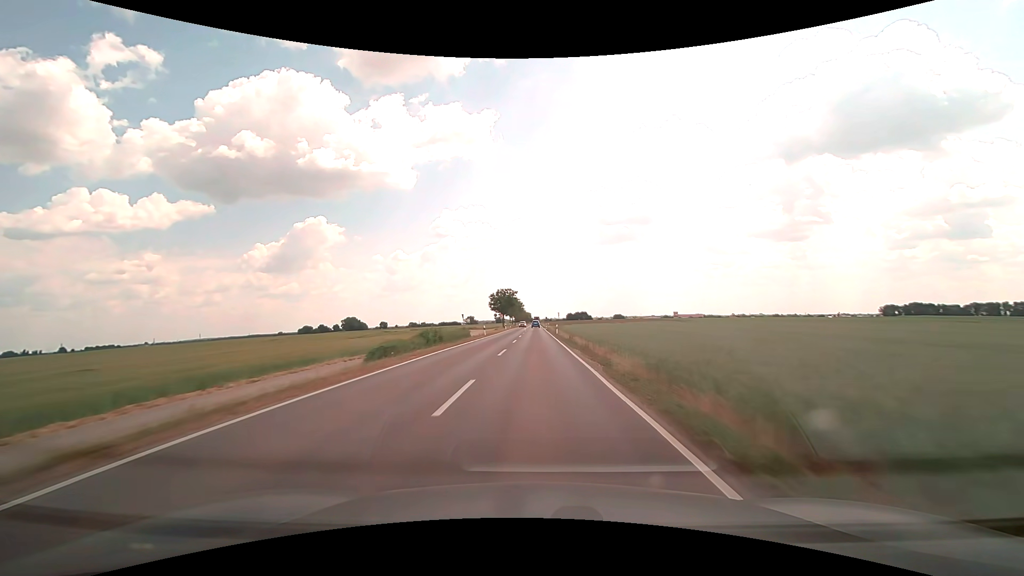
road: secondary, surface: asphalt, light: Day
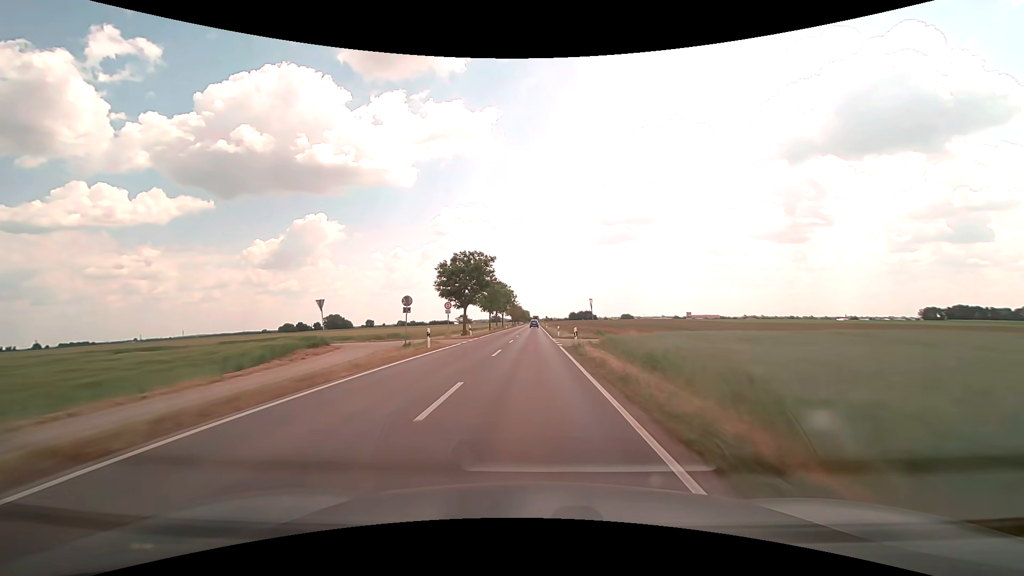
(+0.2, +60.0) m; 0°
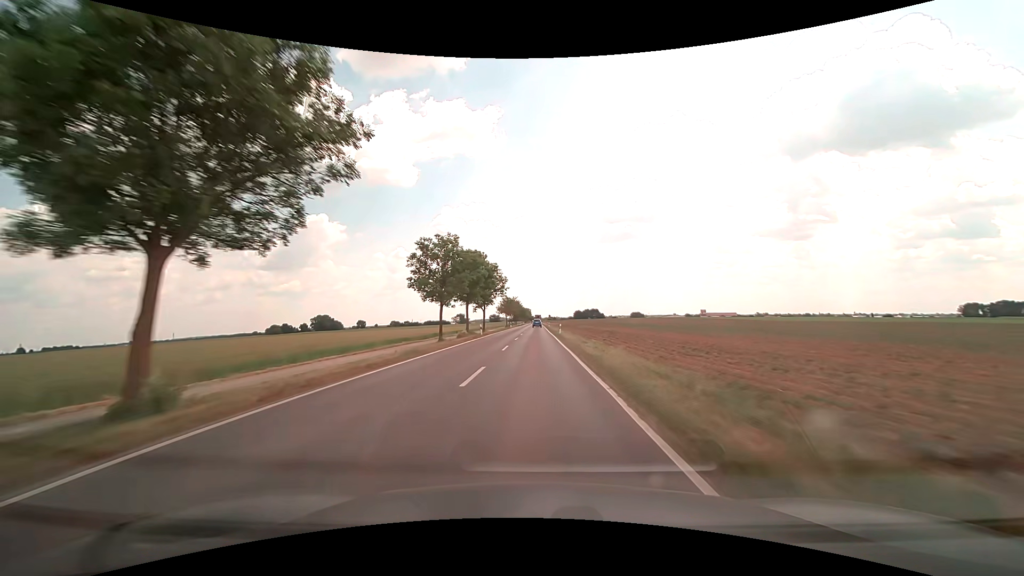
(-0.1, +44.2) m; 0°
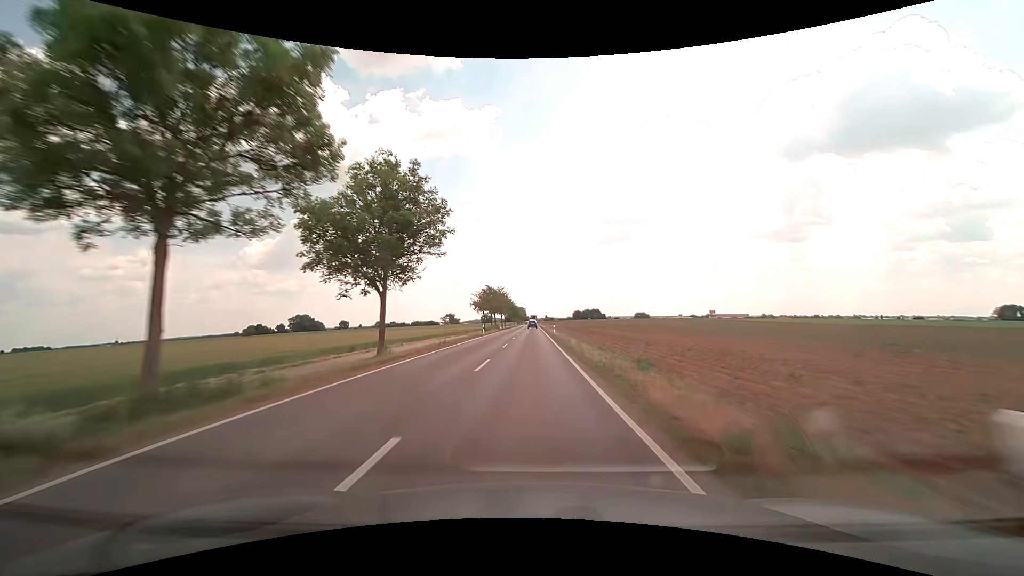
(+0.2, +44.2) m; +1°
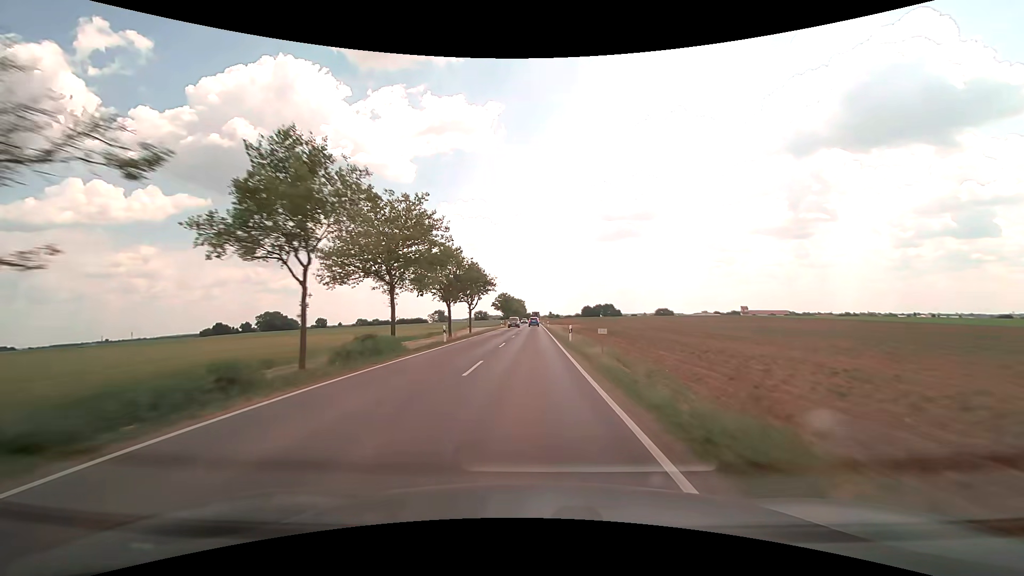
(-0.3, +73.4) m; 0°
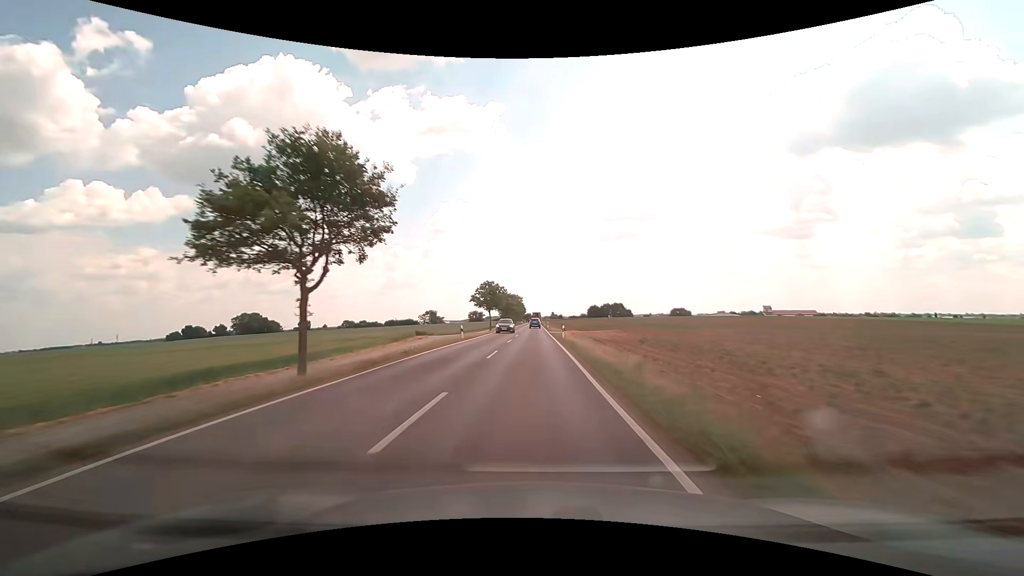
(0.0, +42.1) m; 0°
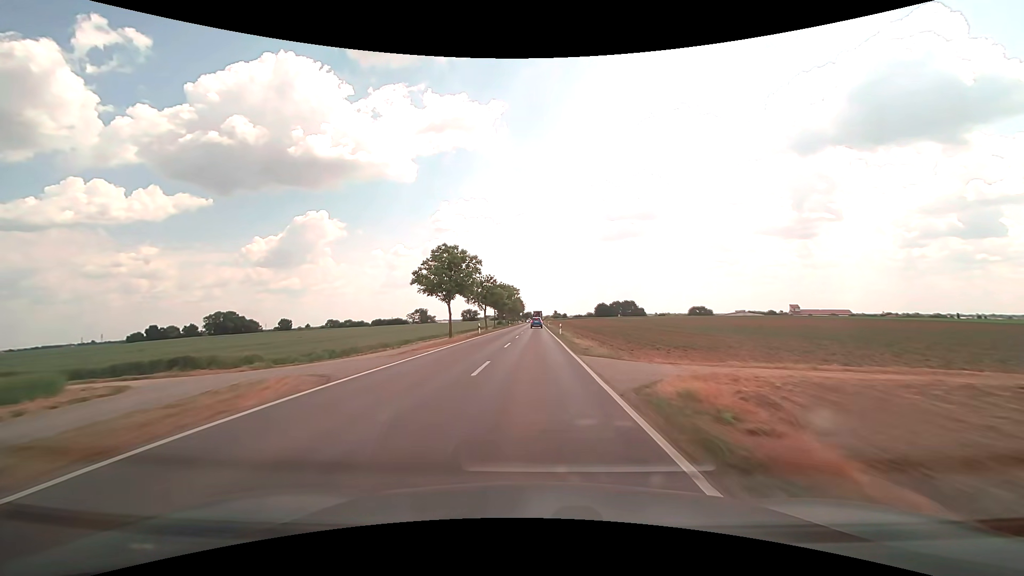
(0.0, +40.8) m; 0°
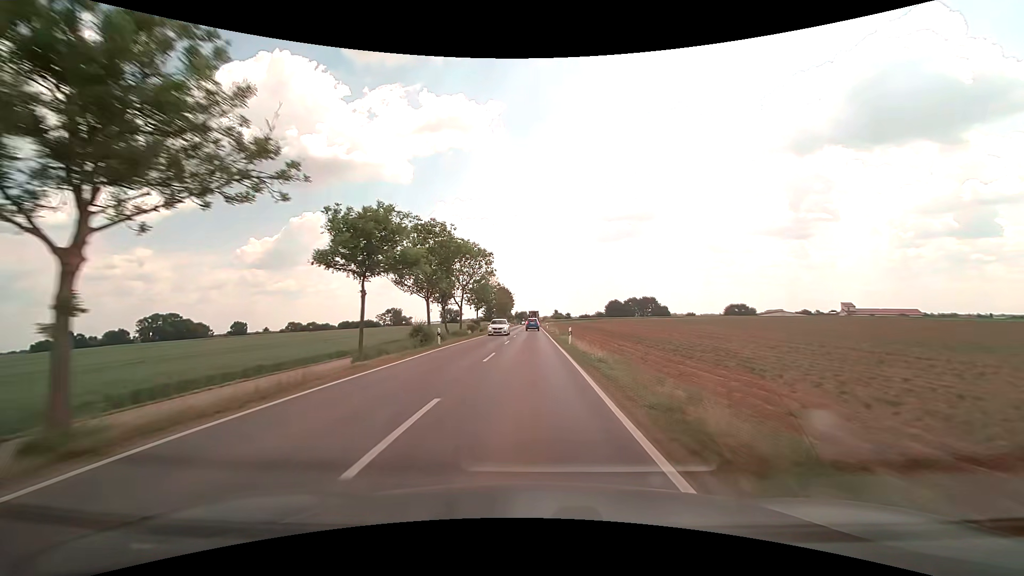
(+0.3, +66.8) m; 0°
